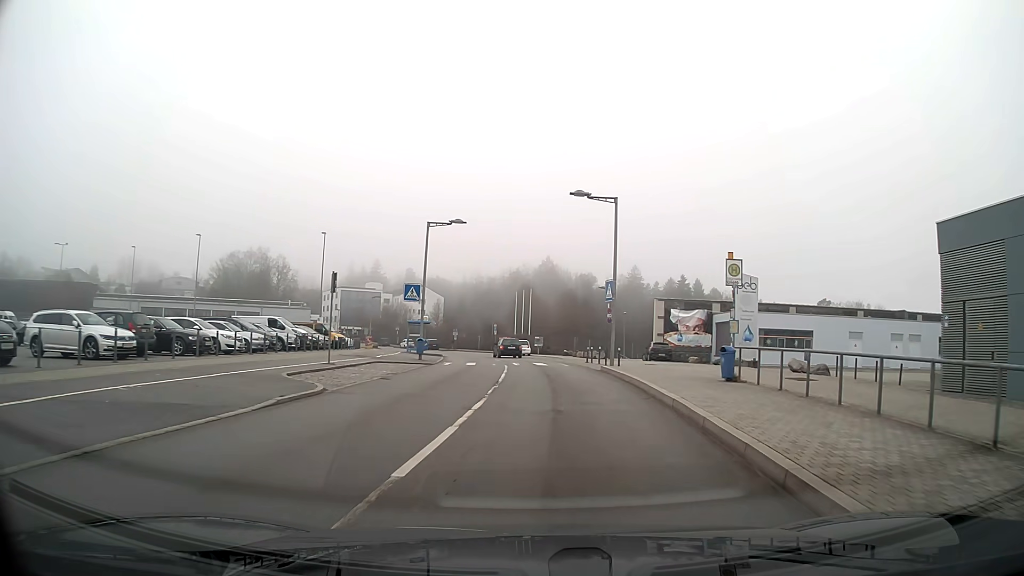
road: residential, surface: asphalt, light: Day
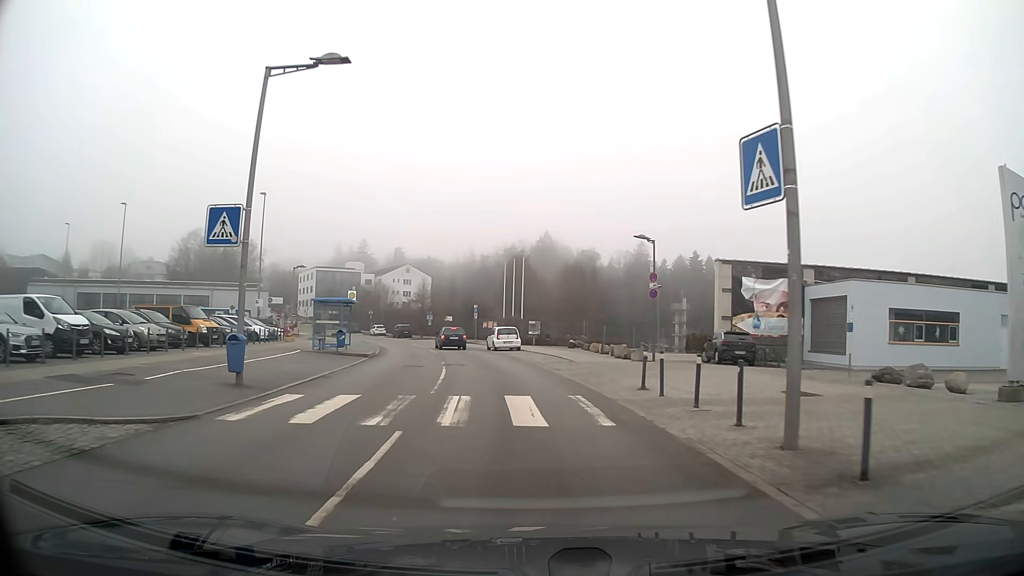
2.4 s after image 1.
(+0.1, +20.9) m; -2°
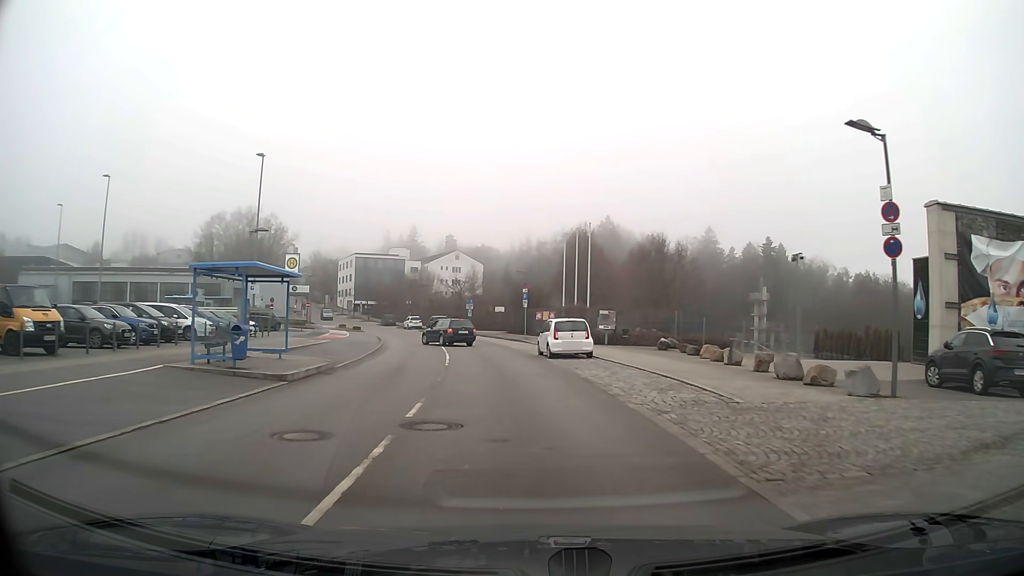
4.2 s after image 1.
(-0.7, +15.9) m; -5°
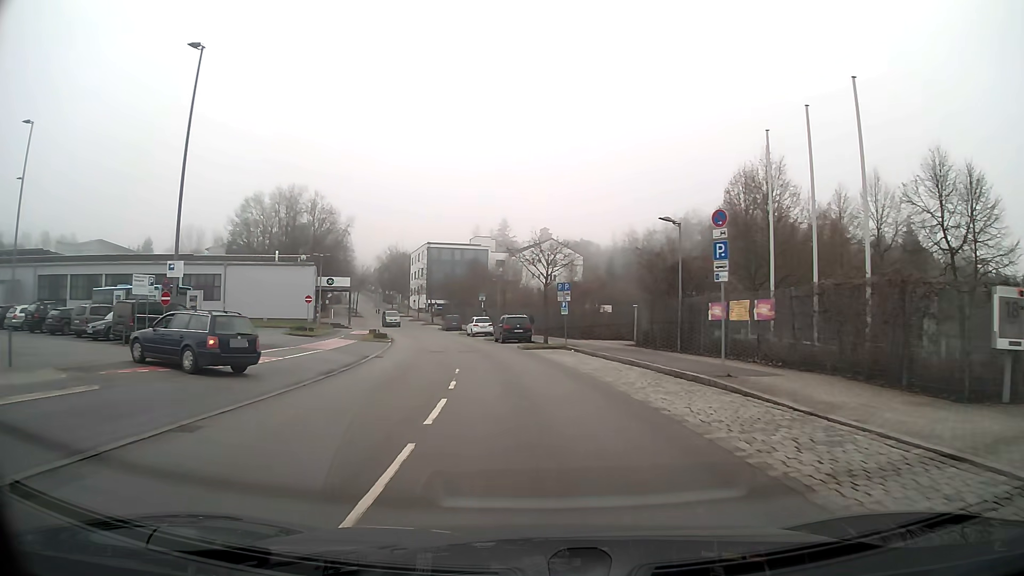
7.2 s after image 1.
(-2.2, +28.8) m; -8°
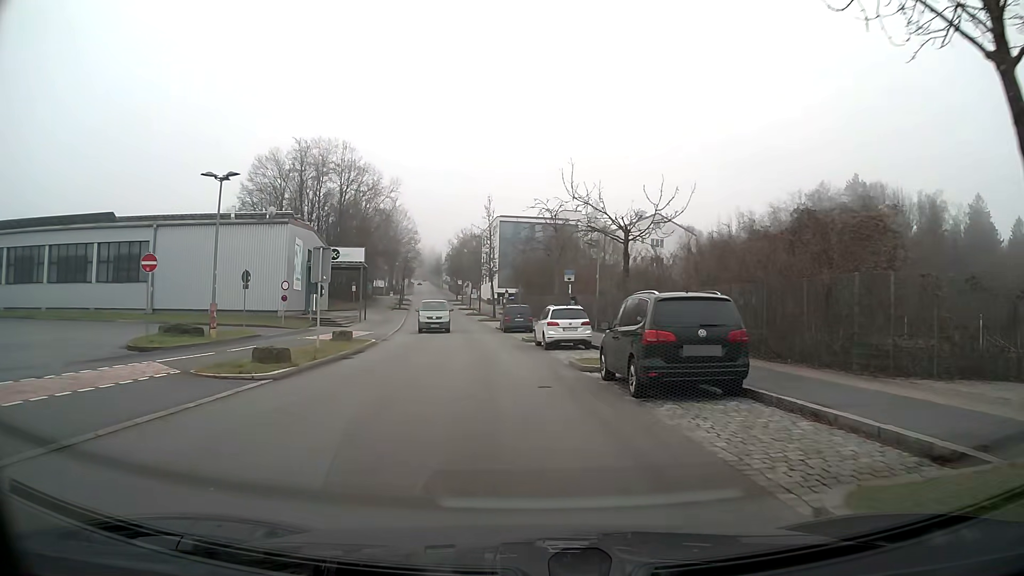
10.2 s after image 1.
(-1.9, +29.9) m; -8°
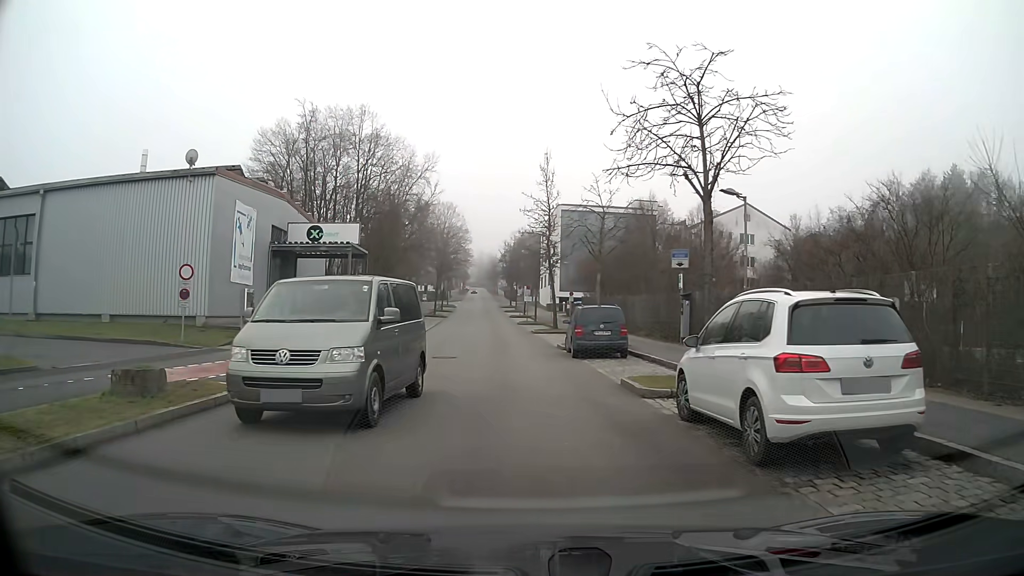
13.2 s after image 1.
(-0.8, +18.2) m; -5°
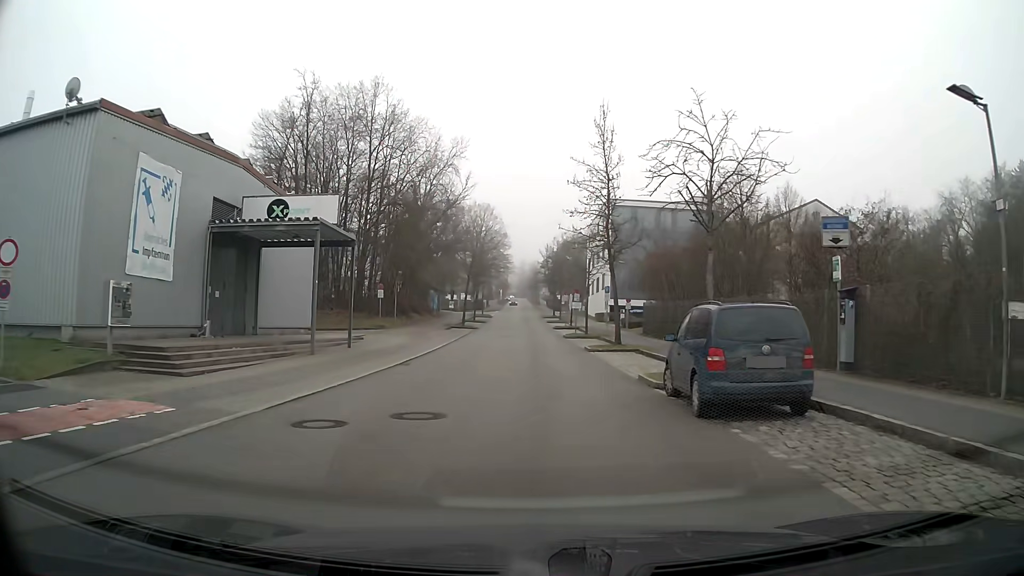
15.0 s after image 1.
(-0.4, +11.8) m; -3°
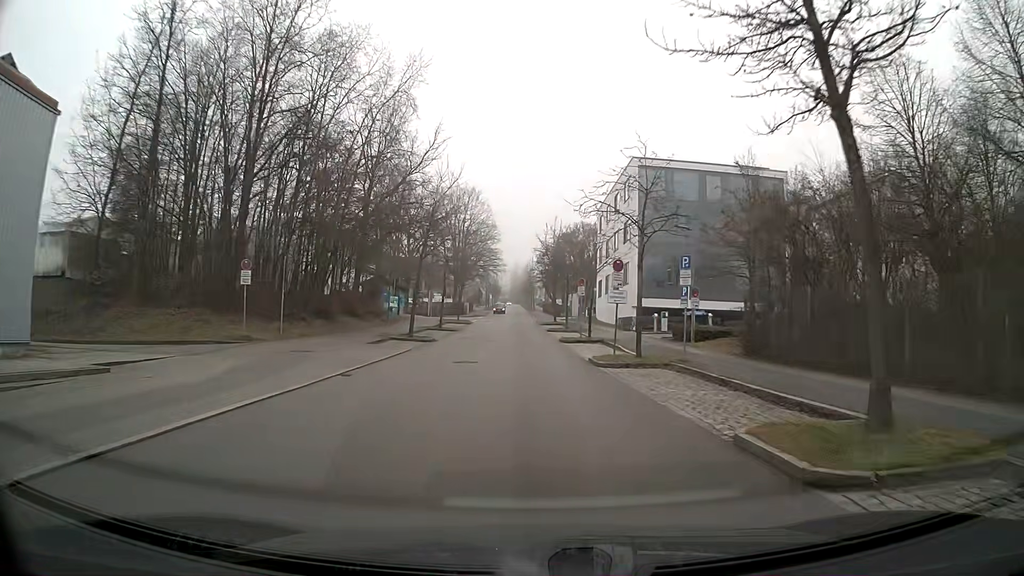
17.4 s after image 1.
(+0.2, +23.3) m; +1°
